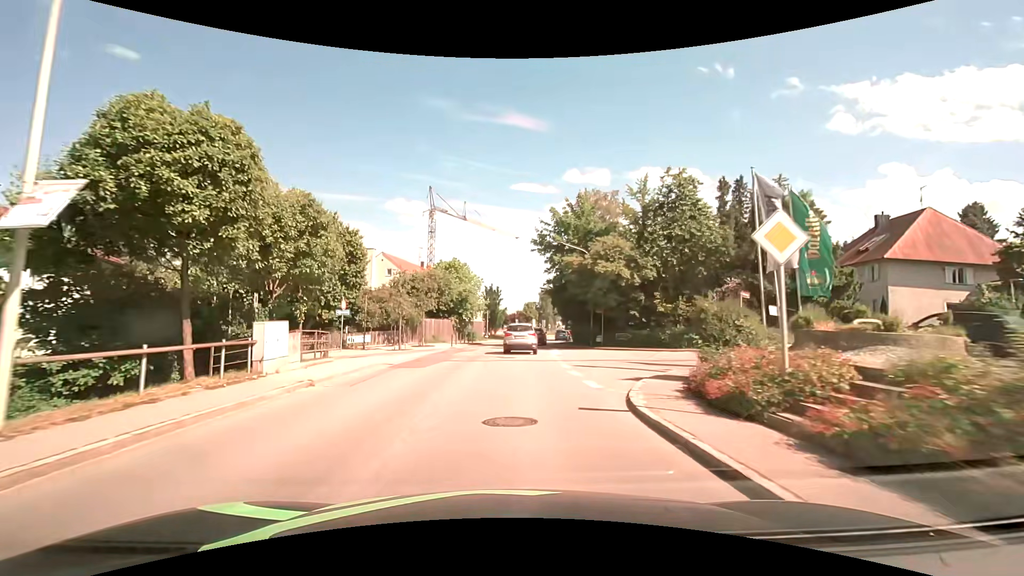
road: secondary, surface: asphalt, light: Day
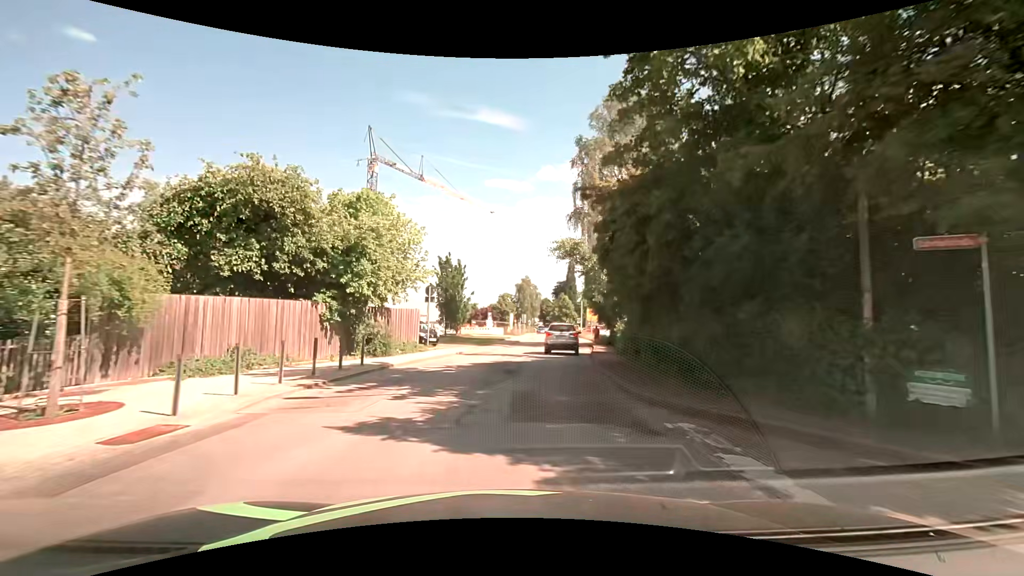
(+0.4, +28.6) m; +4°
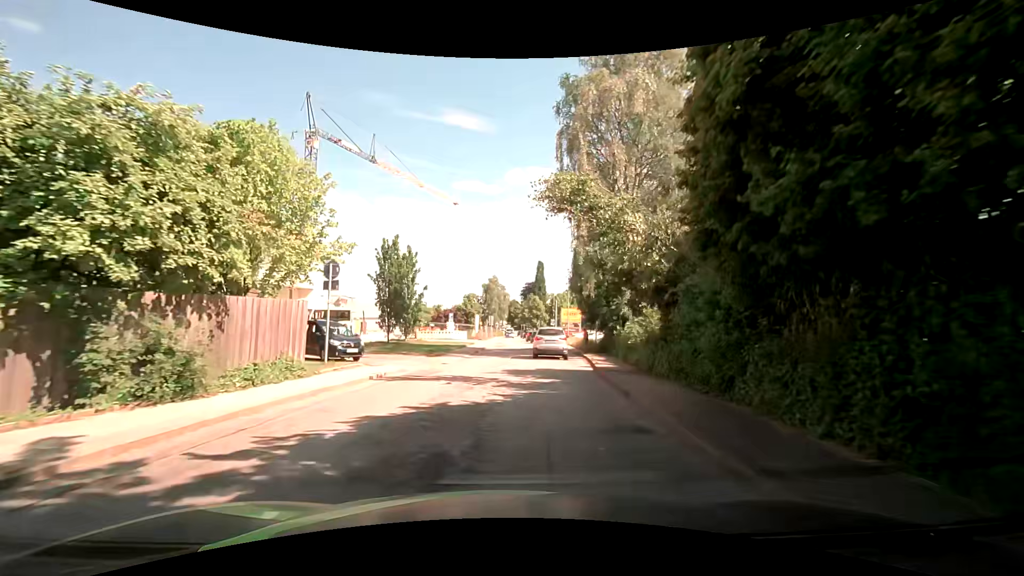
(+0.2, +10.3) m; +3°
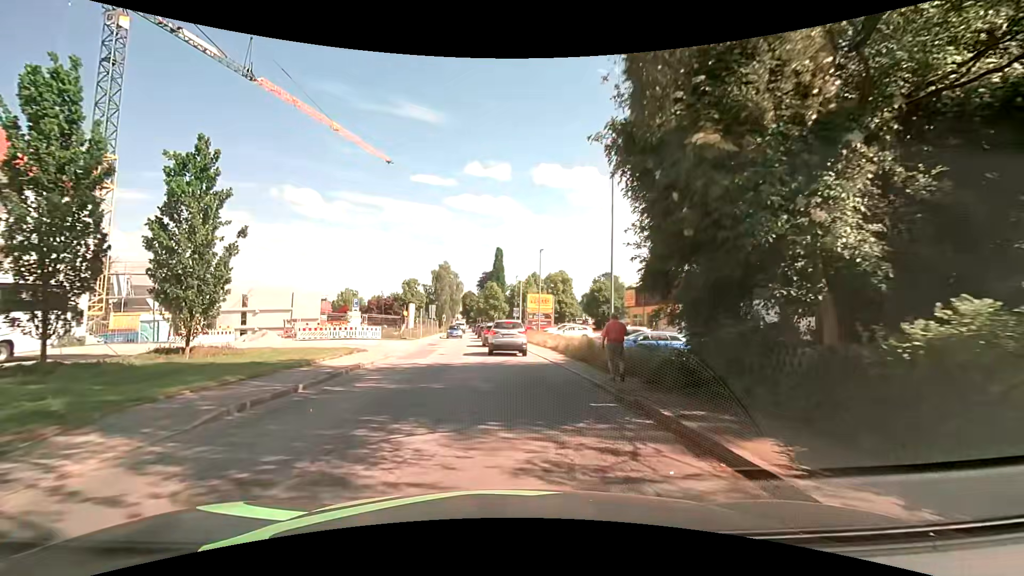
(+1.7, +22.7) m; +5°
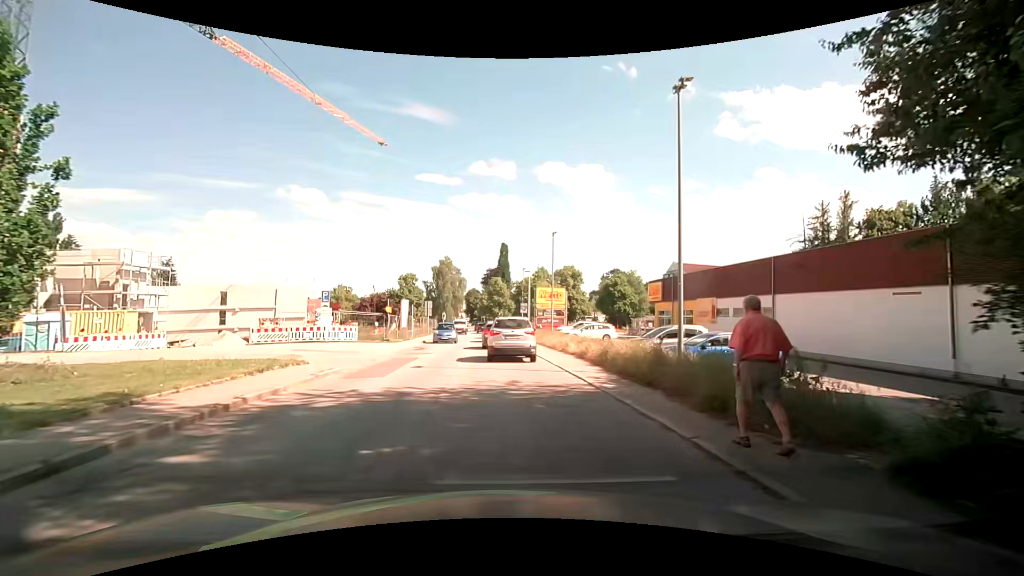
(+0.1, +7.8) m; 0°
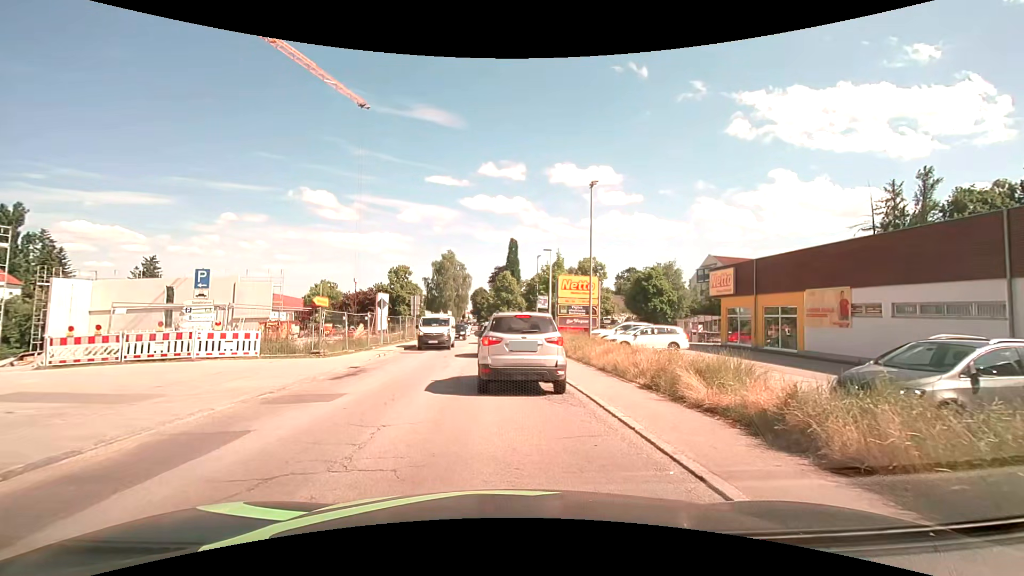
(0.0, +13.7) m; -1°
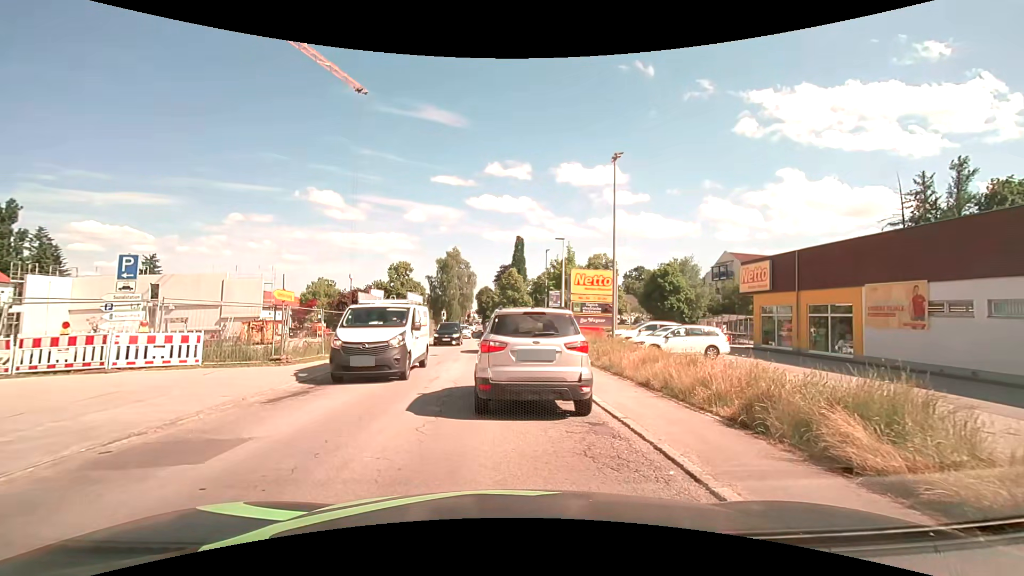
(0.0, +3.9) m; 0°
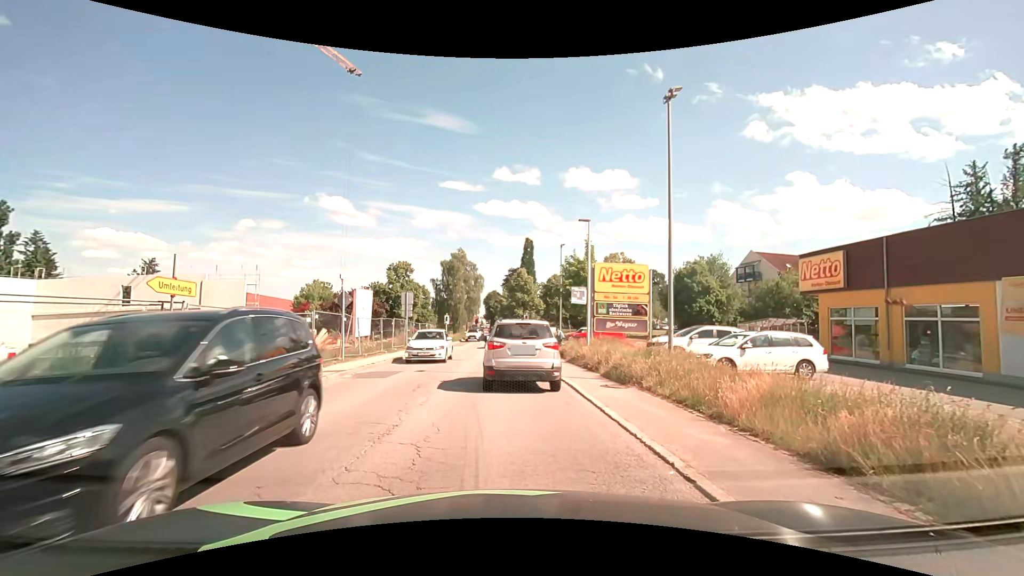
(-0.1, +6.1) m; -3°
(0, +10) (0, +20) (0, +30) (0, +40) (0, +50) (+1, +60) (+1, +70) (+1, +80) (0, +90) (0, +100) m
